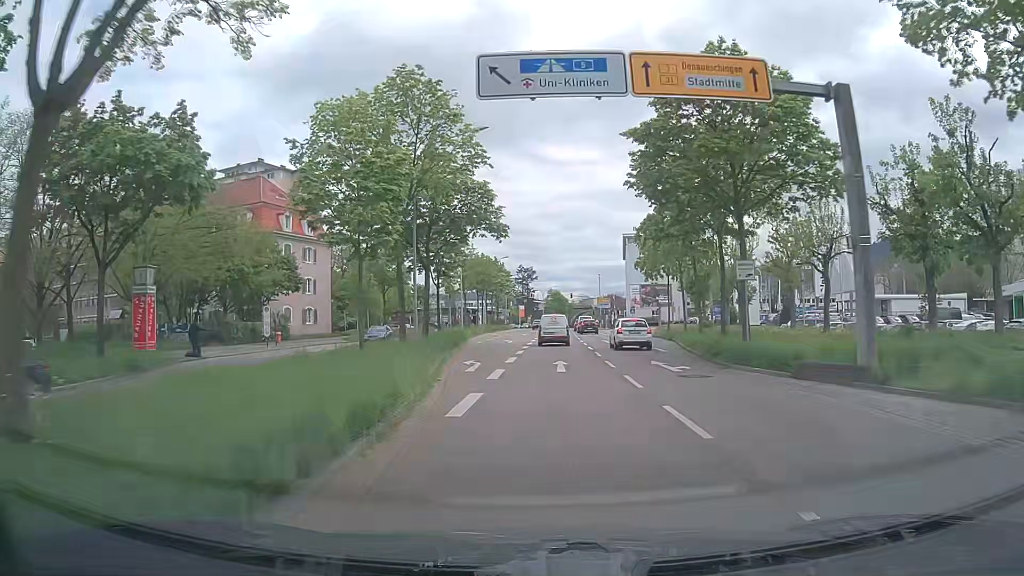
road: primary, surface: asphalt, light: Day
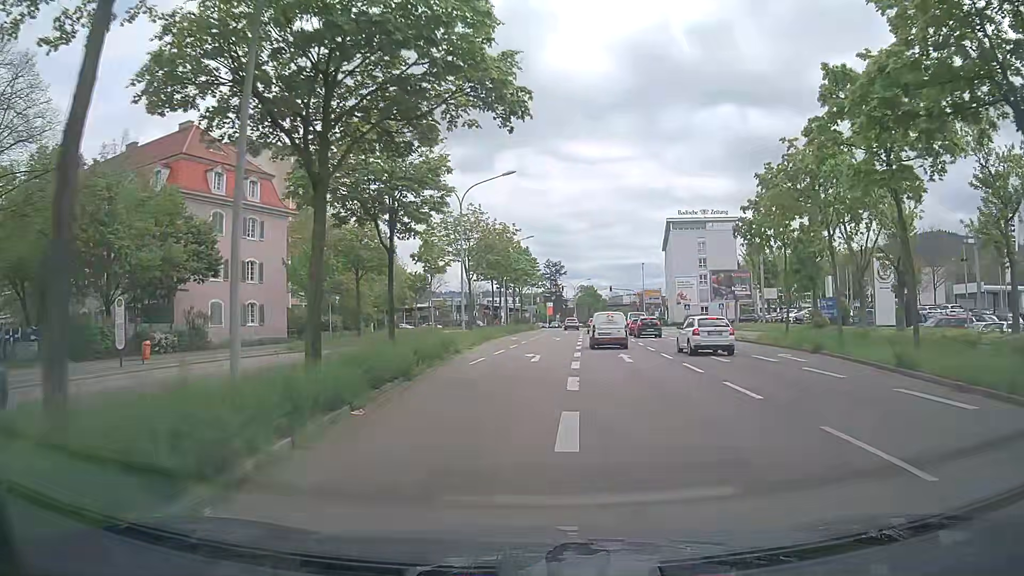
(-0.7, +20.4) m; -3°
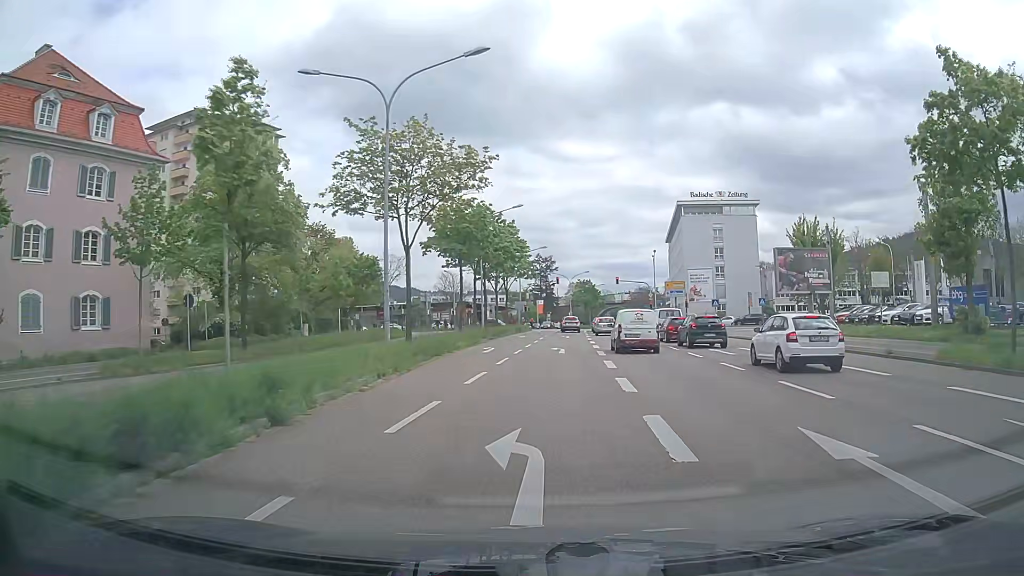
(0.0, +18.4) m; +1°
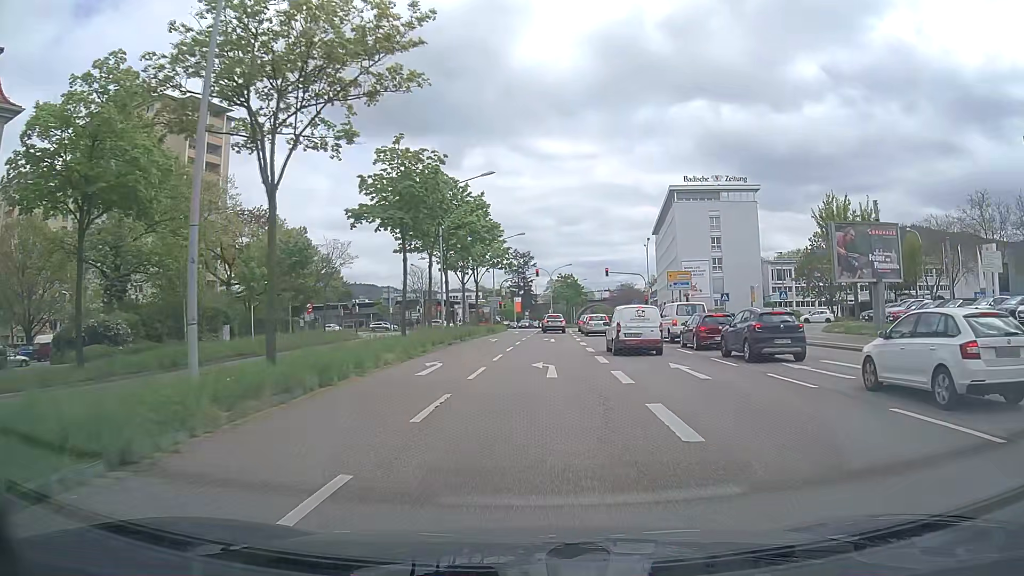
(+0.1, +11.1) m; +2°
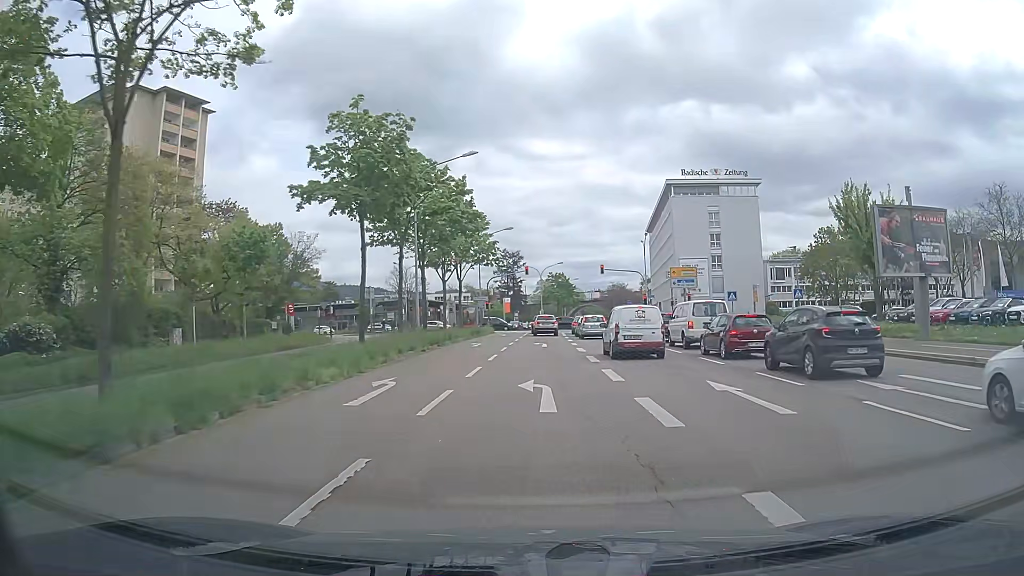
(0.0, +5.2) m; +1°
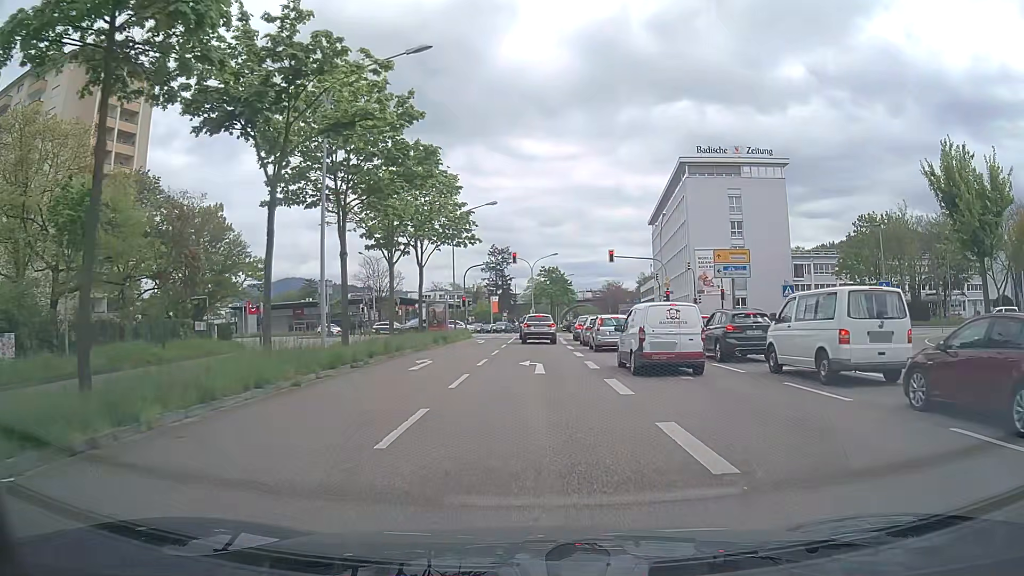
(+0.1, +14.2) m; 0°
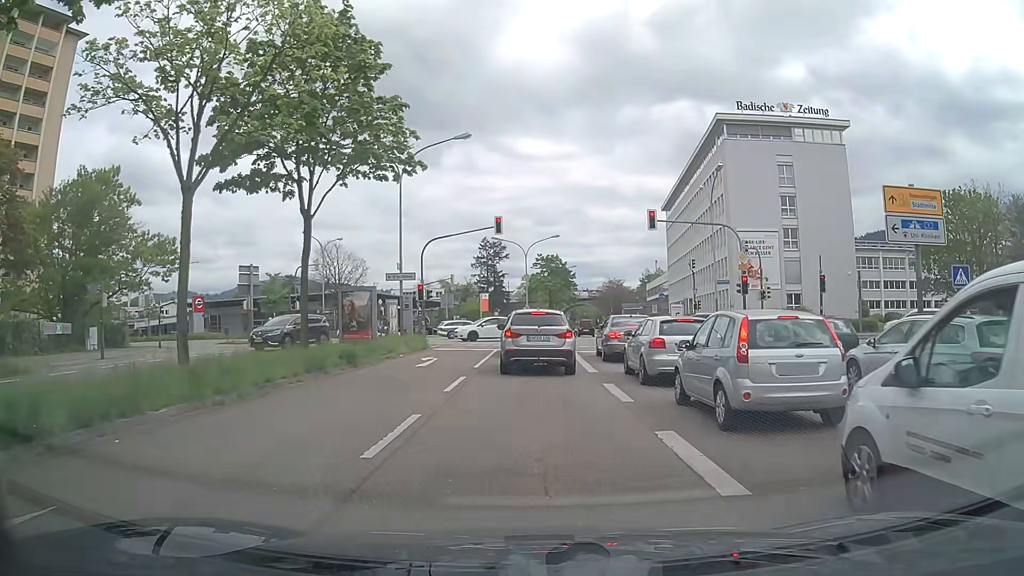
(+0.1, +18.2) m; +1°
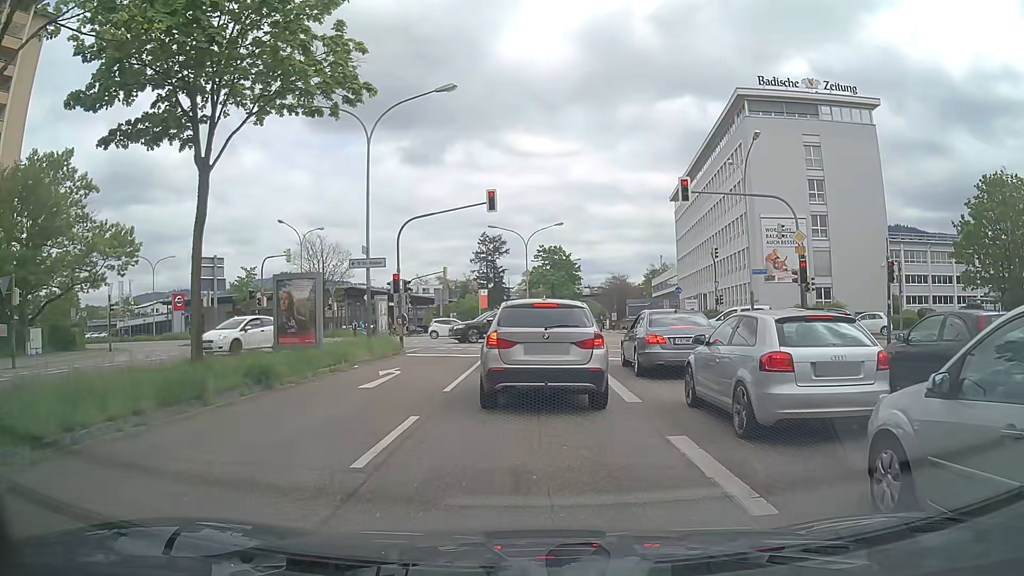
(-0.1, +6.4) m; -2°
